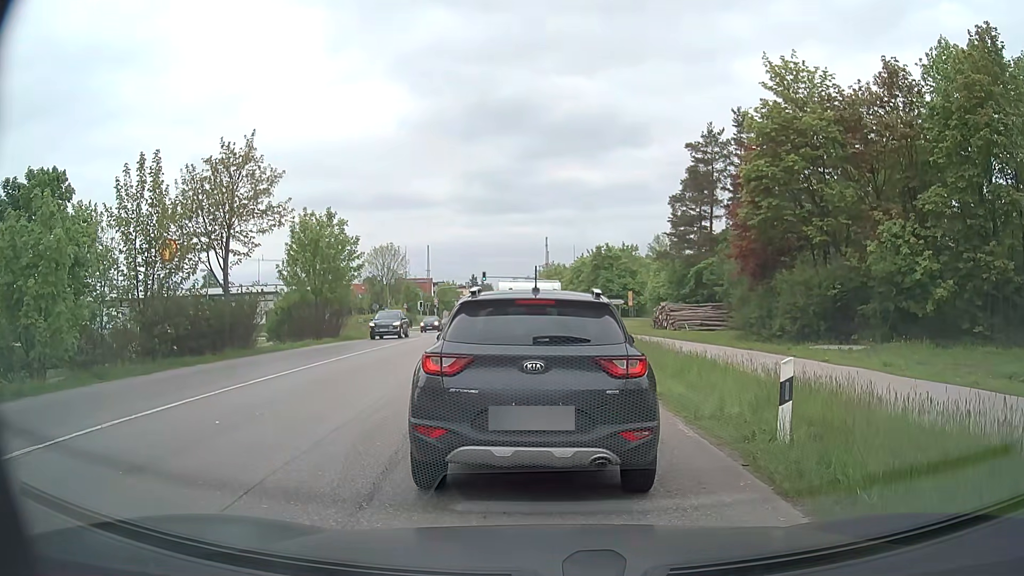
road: secondary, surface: asphalt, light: Day
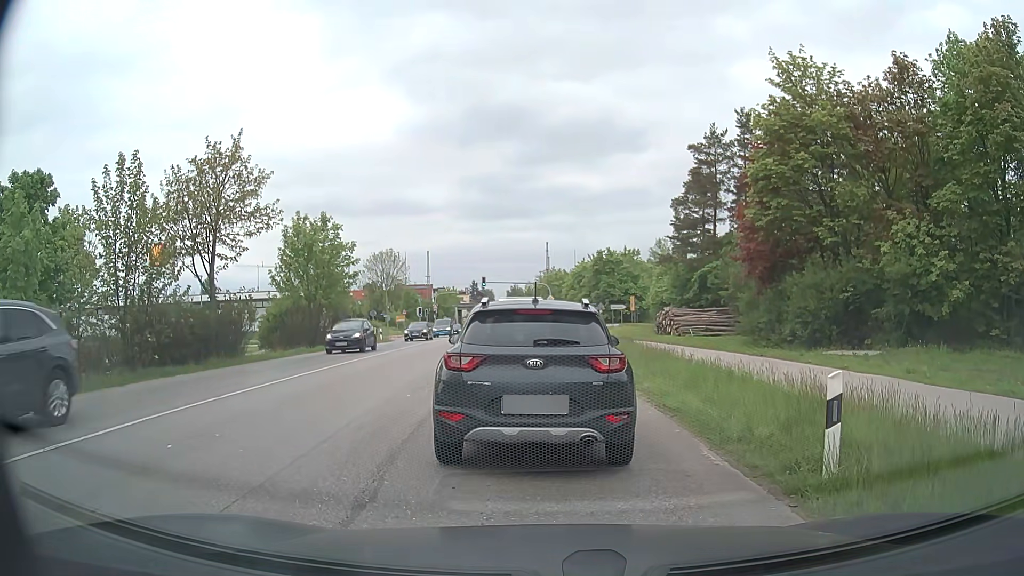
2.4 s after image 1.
(0.0, +1.3) m; +1°
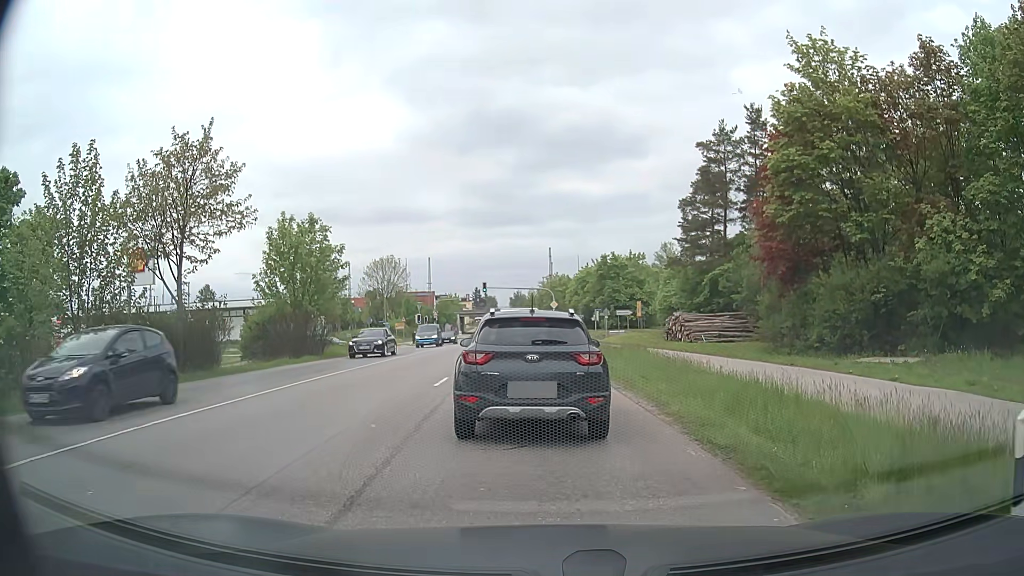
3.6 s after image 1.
(0.0, +2.9) m; 0°
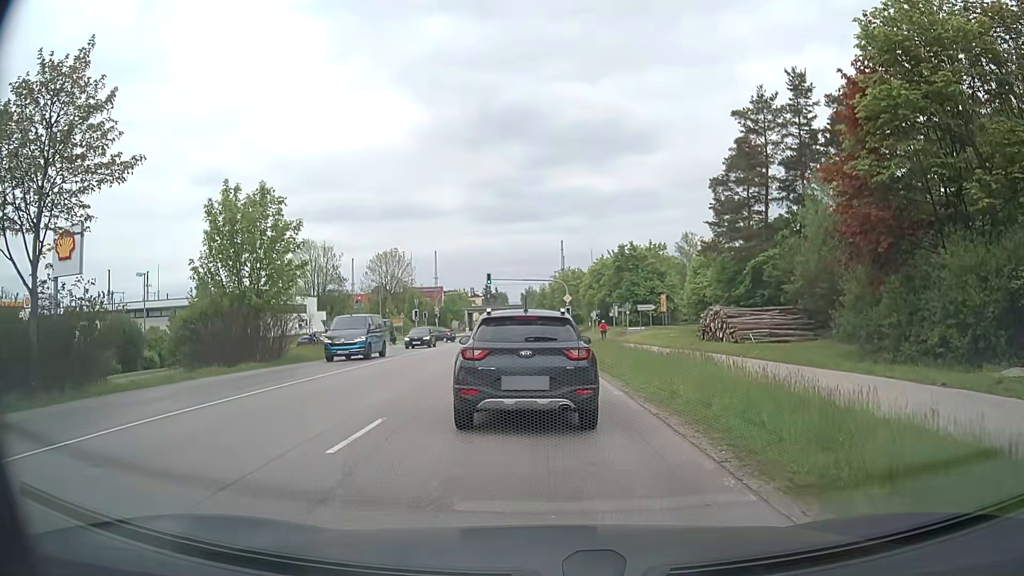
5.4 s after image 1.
(-0.1, +8.3) m; -1°
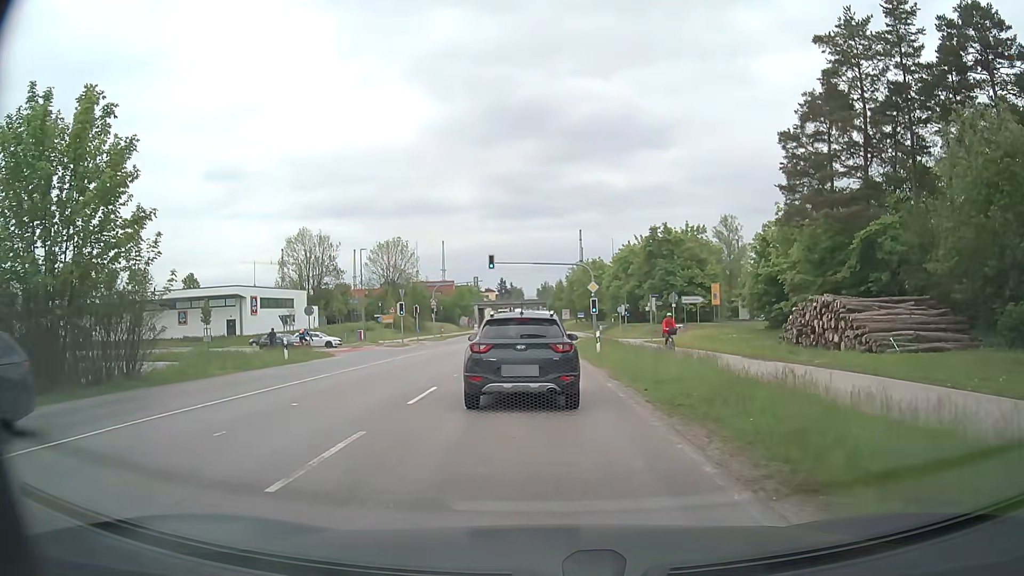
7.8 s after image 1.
(-0.2, +14.0) m; -1°
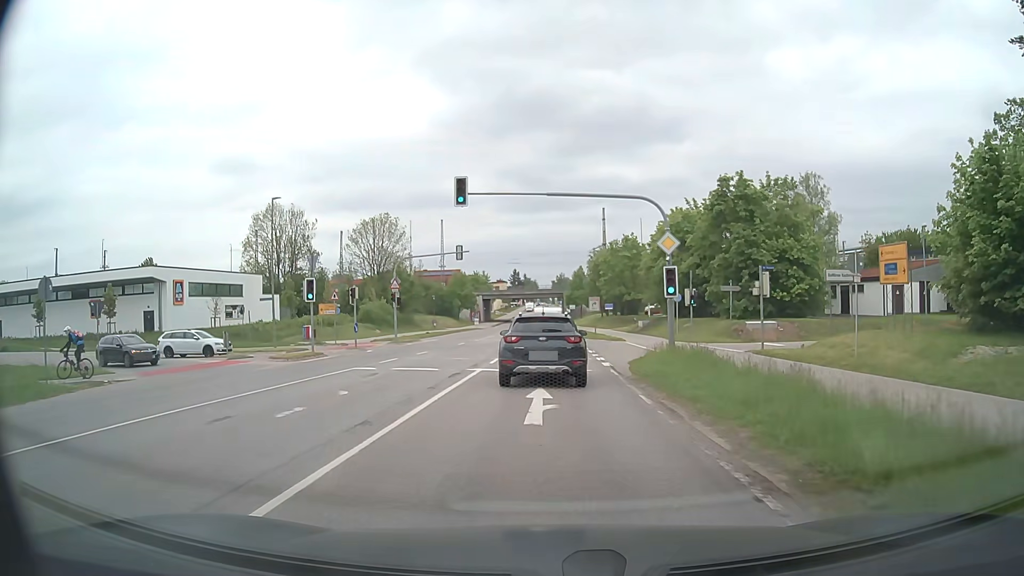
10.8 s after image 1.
(-0.4, +24.6) m; -1°
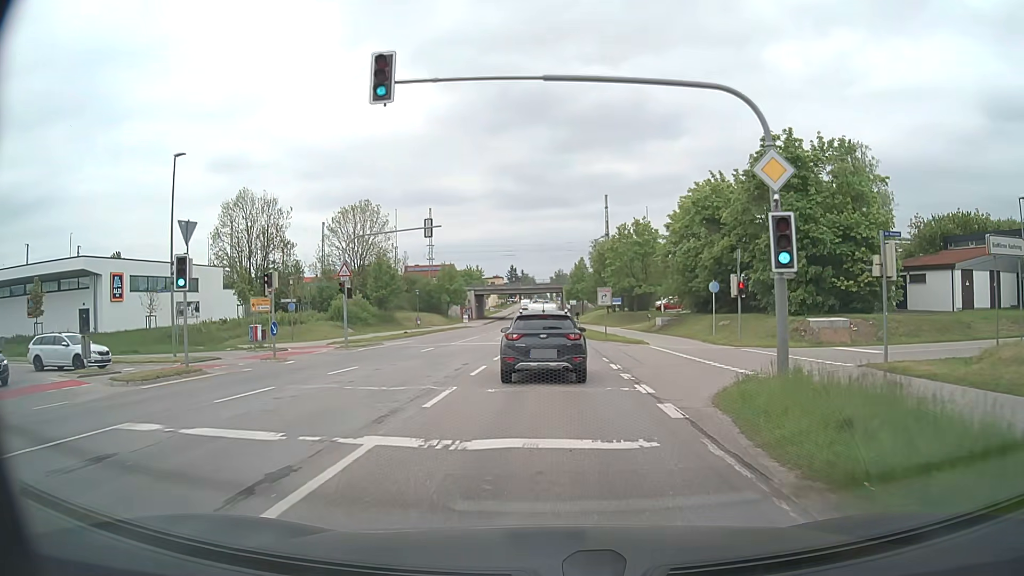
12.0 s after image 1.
(0.0, +11.3) m; 0°
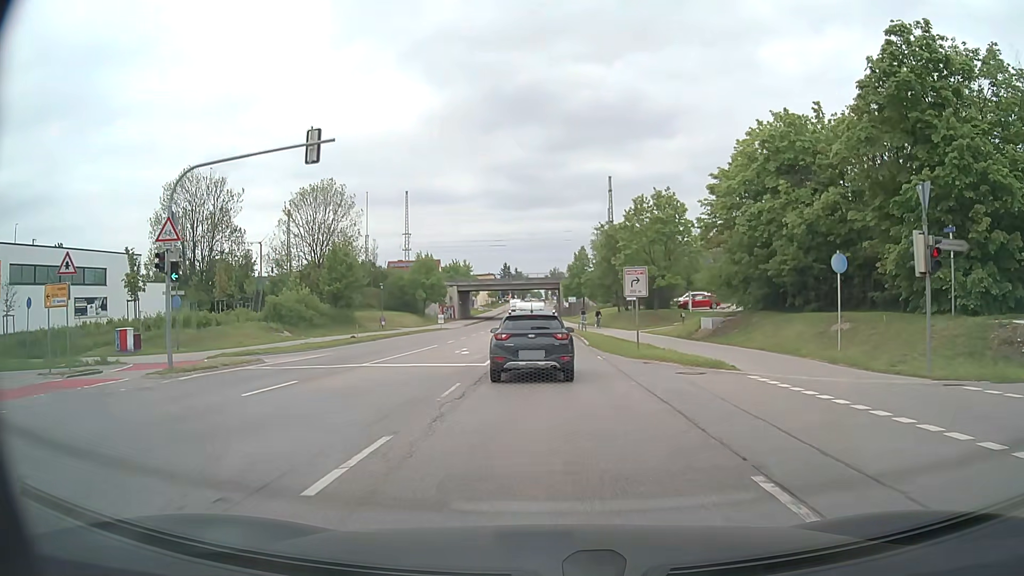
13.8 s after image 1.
(0.0, +17.1) m; 0°
(0, +10) (0, +20) (0, +30) (0, +40) (-1, +50) (-1, +60) (-2, +70) (-2, +80) (-3, +90) (-3, +100) m
